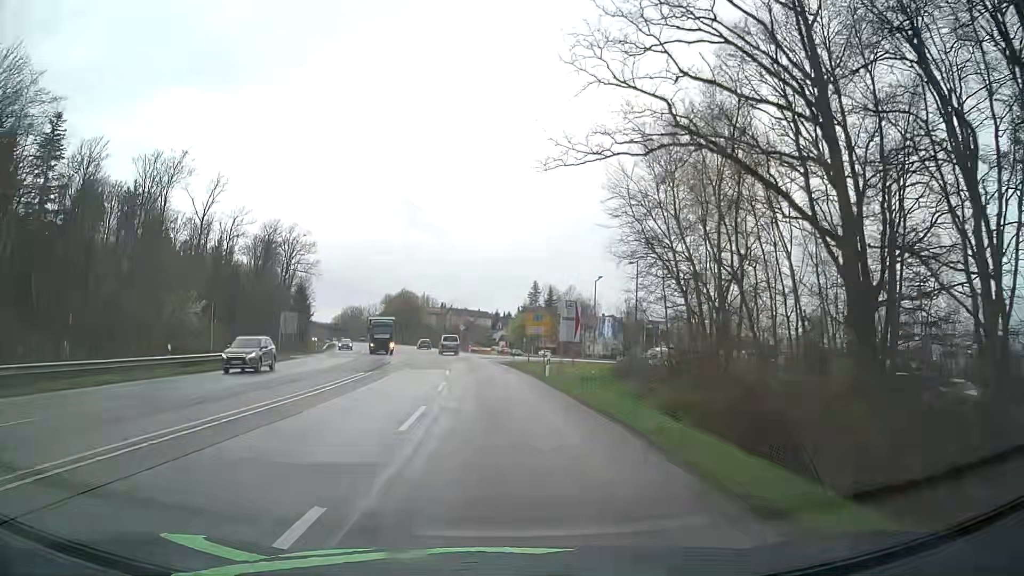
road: secondary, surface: asphalt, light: Day
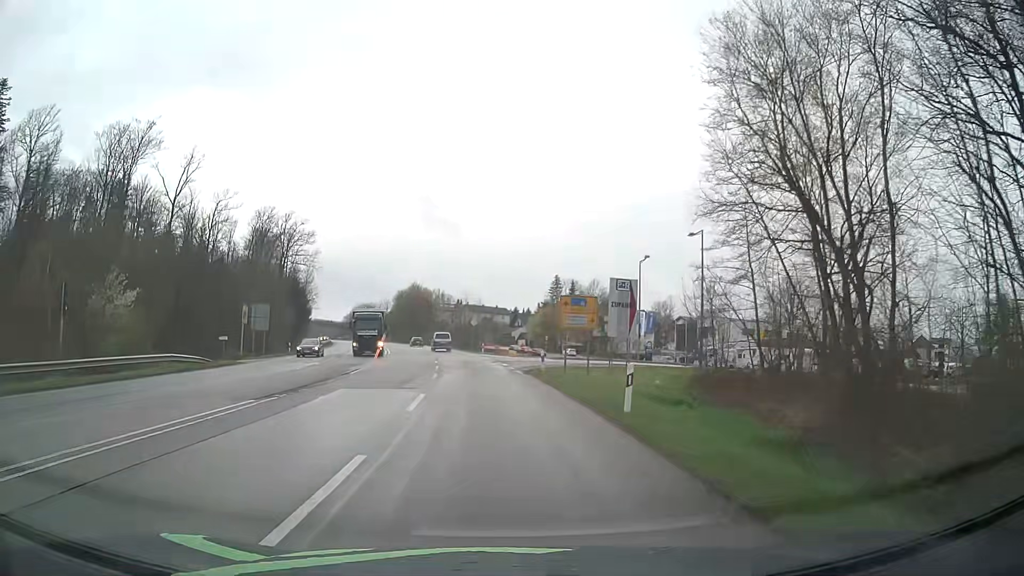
(-0.2, +15.6) m; -1°
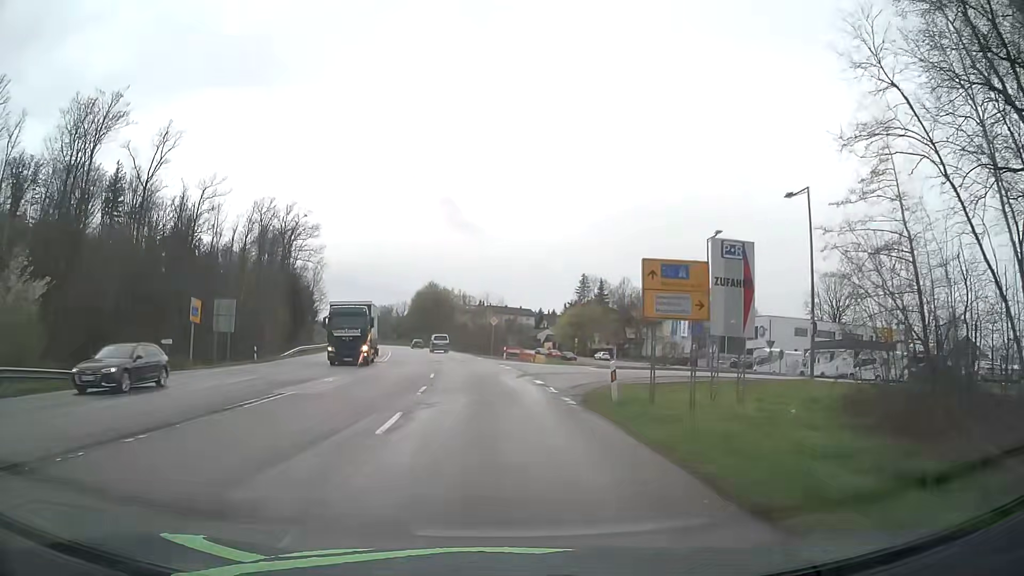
(-0.3, +14.0) m; -2°
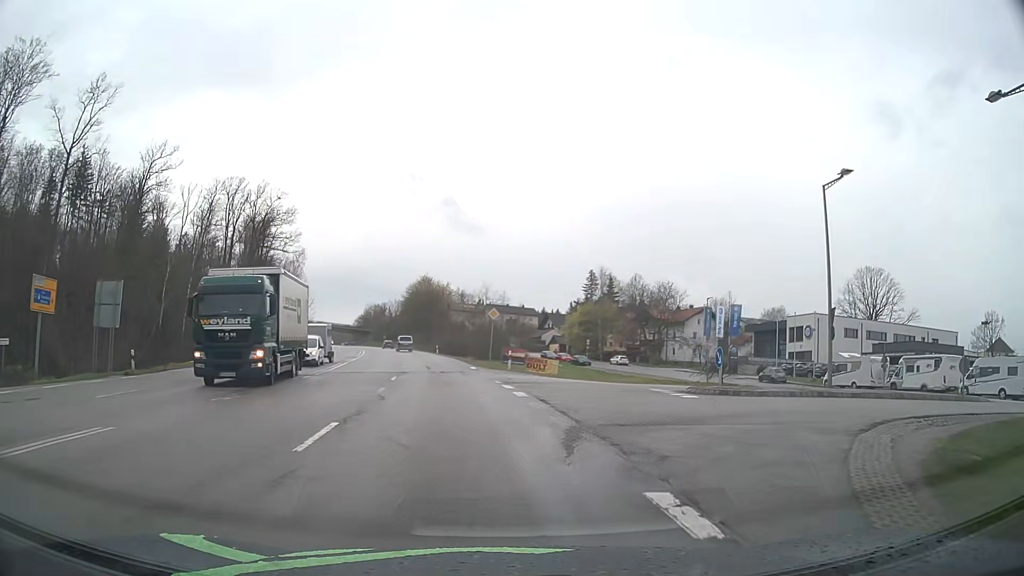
(-0.3, +17.0) m; -1°
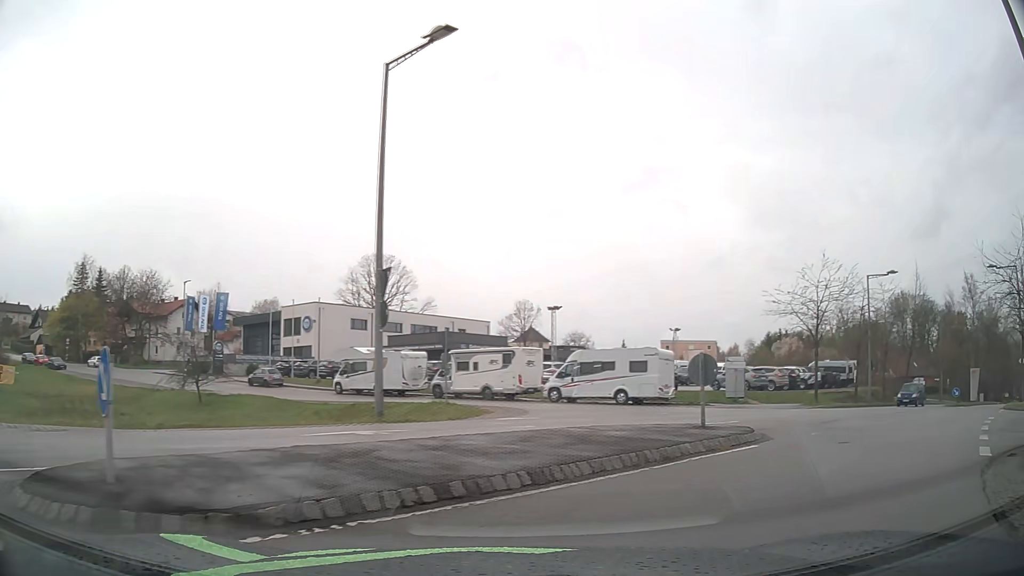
(+3.8, +12.6) m; +43°
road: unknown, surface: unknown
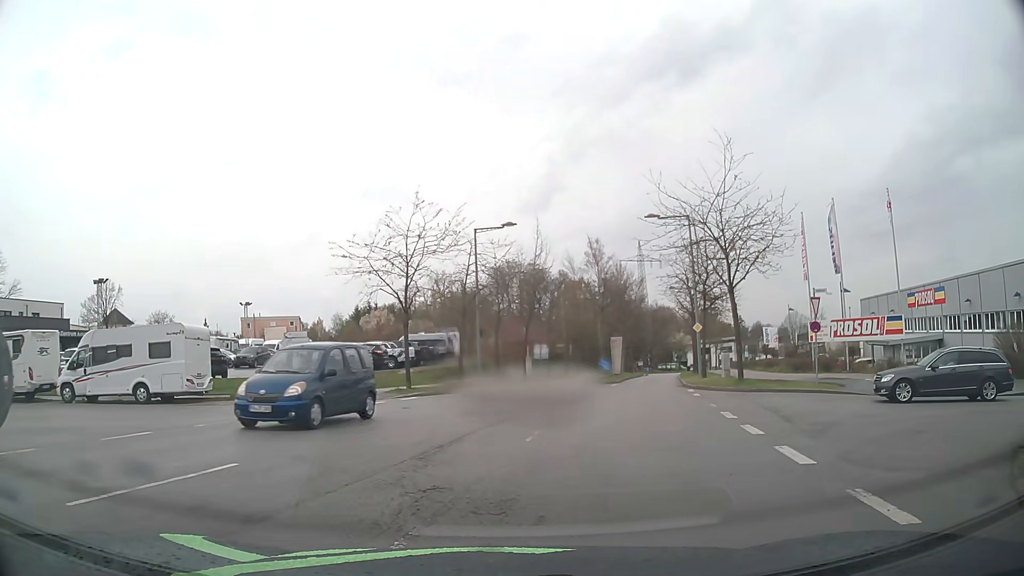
(+3.4, +8.5) m; +38°
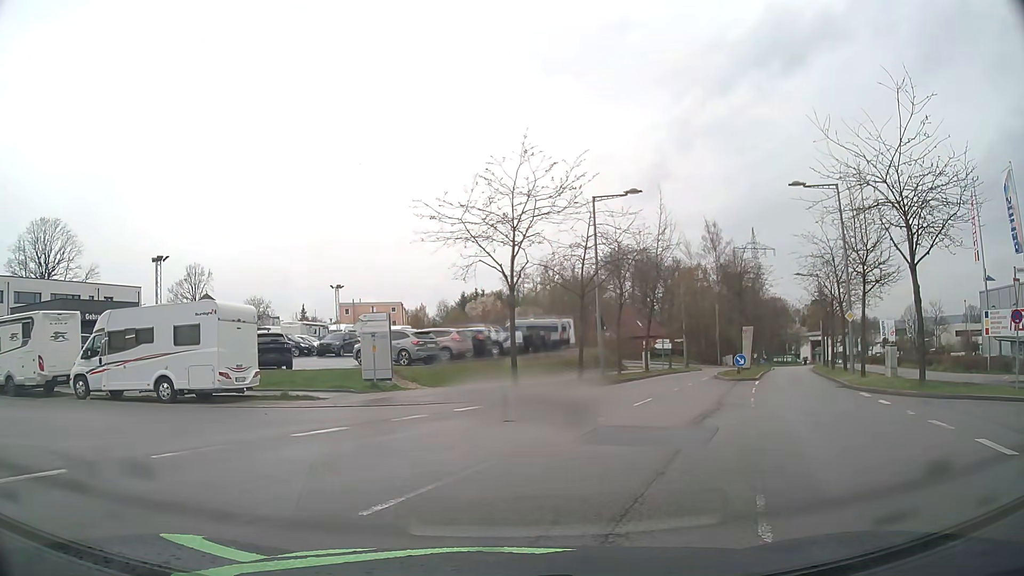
(-0.7, +5.8) m; -11°
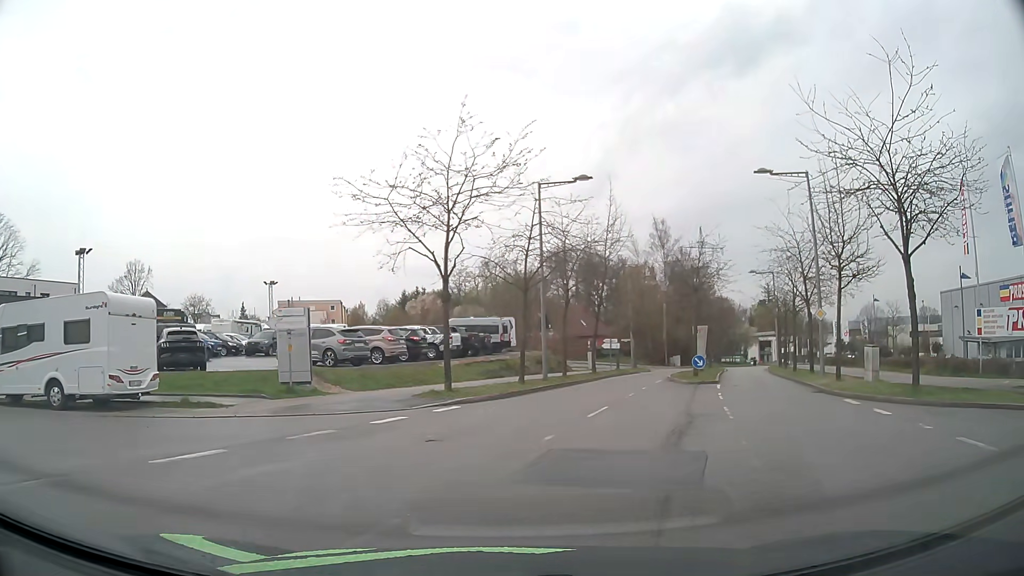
(+0.1, +2.8) m; +4°
